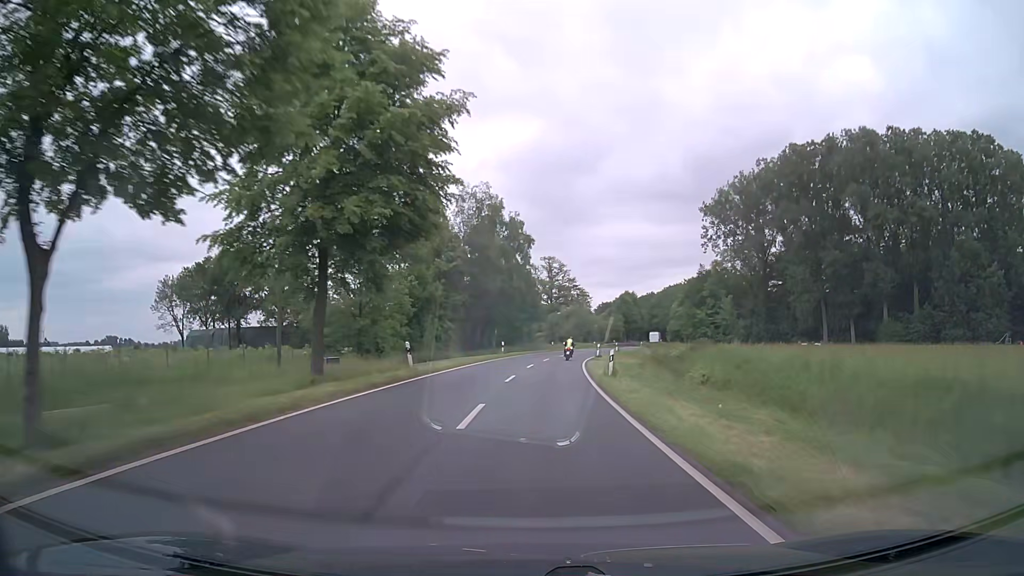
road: secondary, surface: asphalt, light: Day
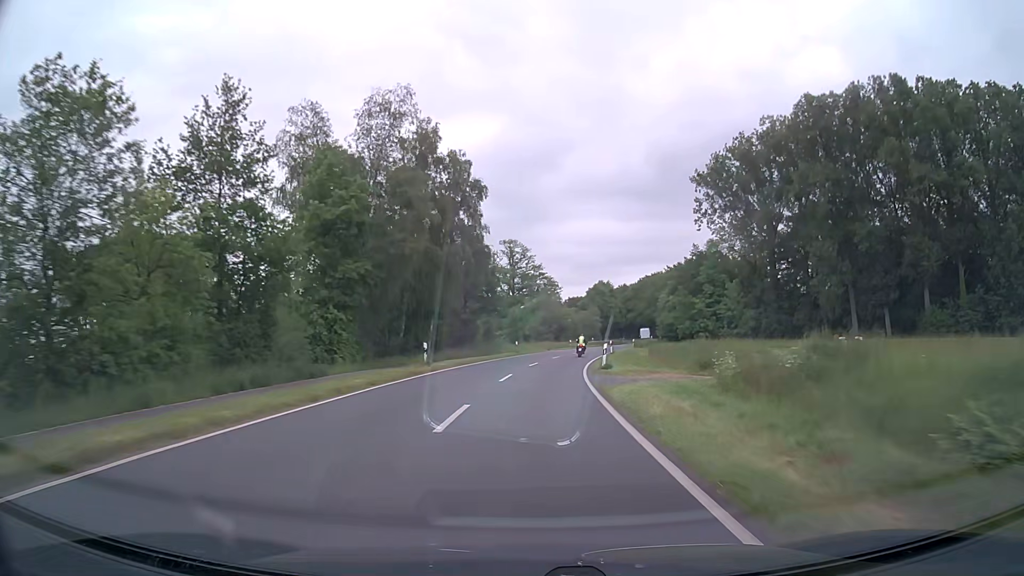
(+0.7, +24.6) m; +3°
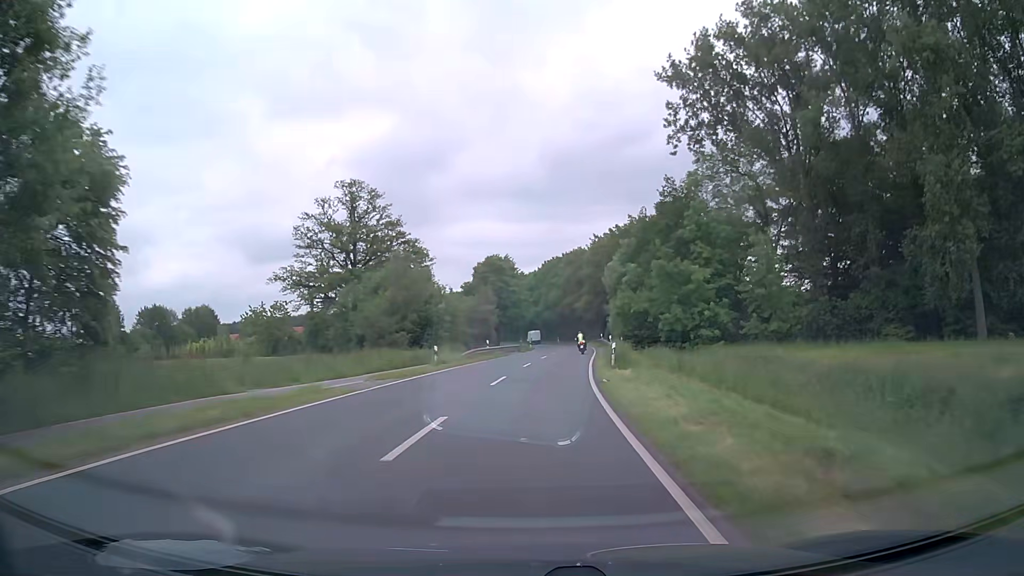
(+3.5, +50.3) m; +9°
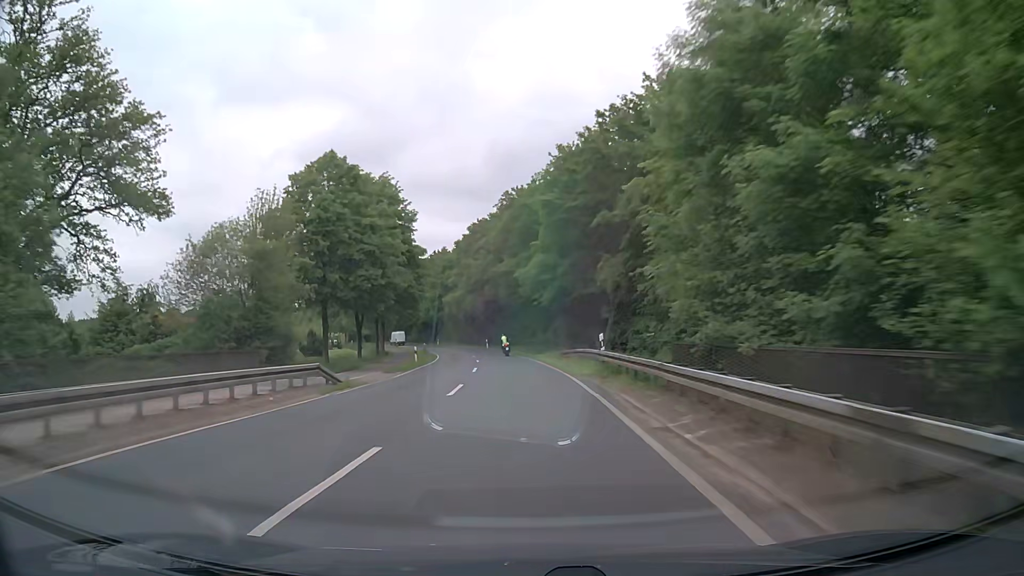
(+3.5, +50.5) m; +6°
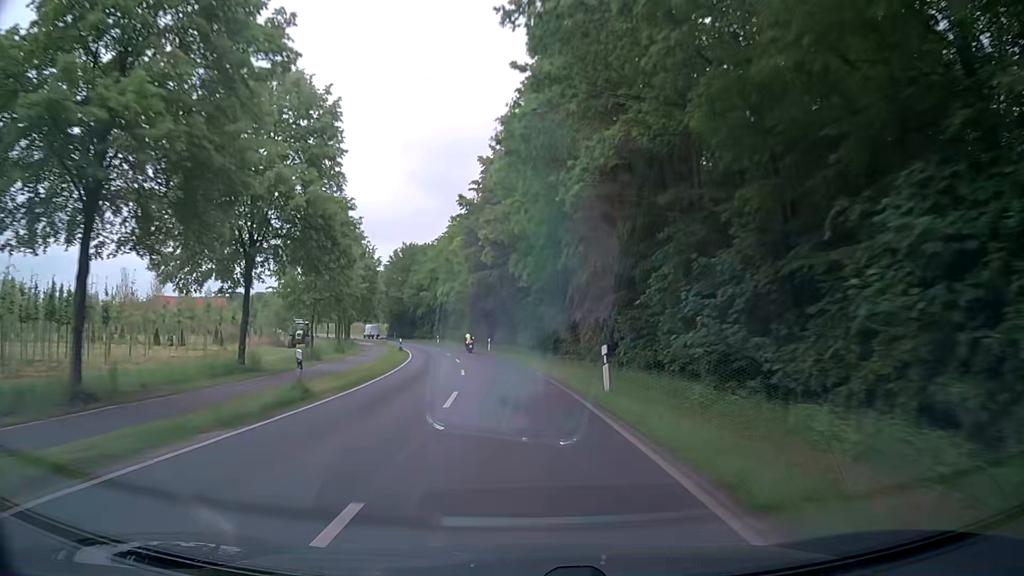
(-3.9, +62.8) m; -9°
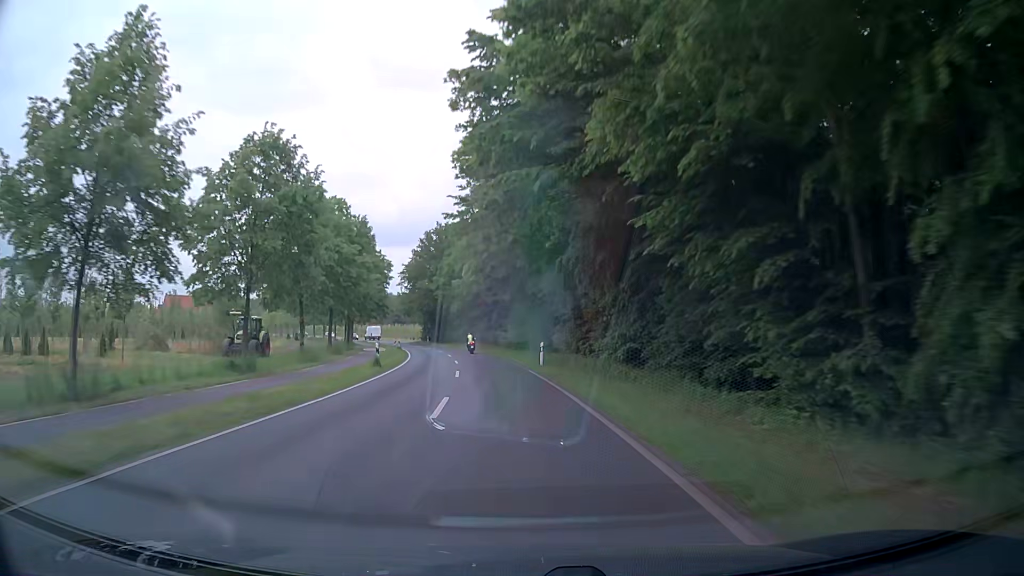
(-0.8, +26.0) m; -4°
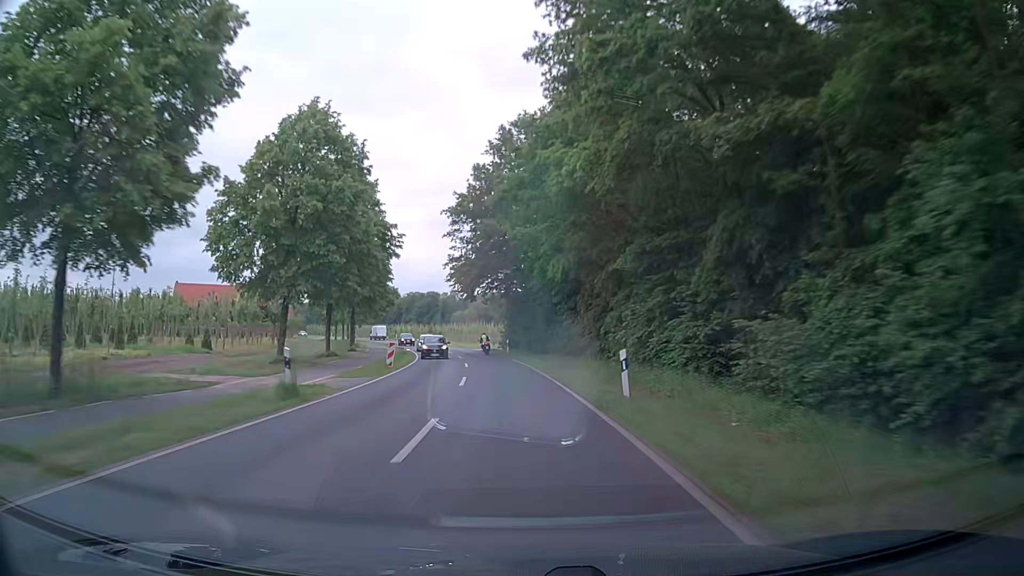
(-5.2, +51.7) m; -11°
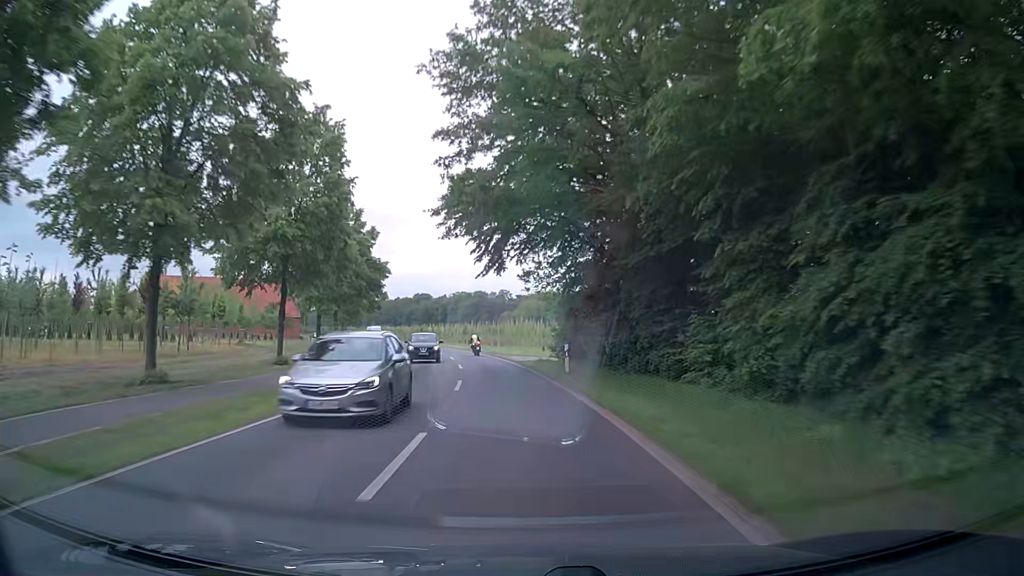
(-0.8, +25.7) m; -4°
(0, +10) (-1, +20) (-2, +30) (-3, +40) (-5, +50) (-7, +60) (-9, +69) (-12, +79) (-15, +88) (-18, +98) m
